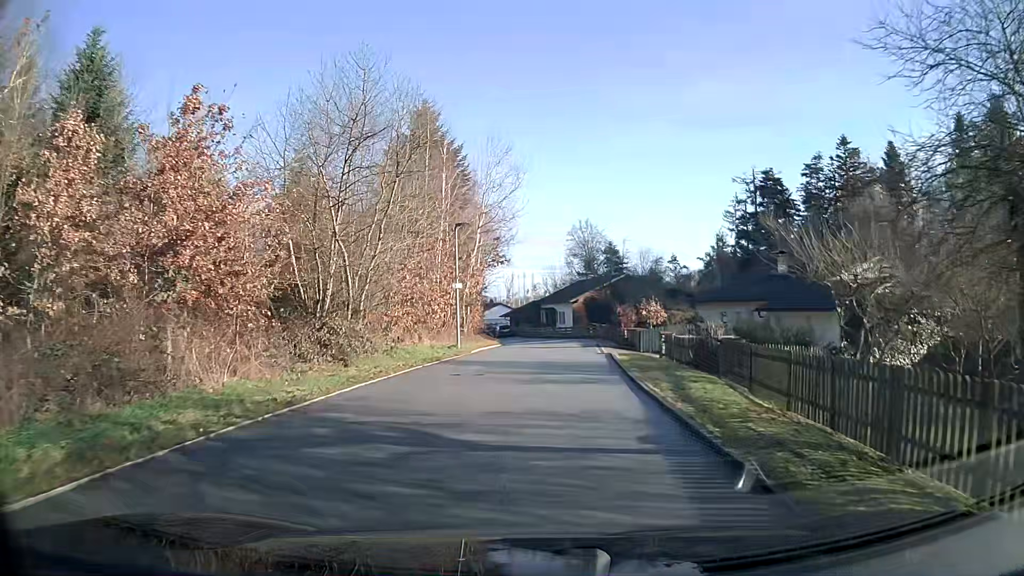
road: residential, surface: asphalt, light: Day
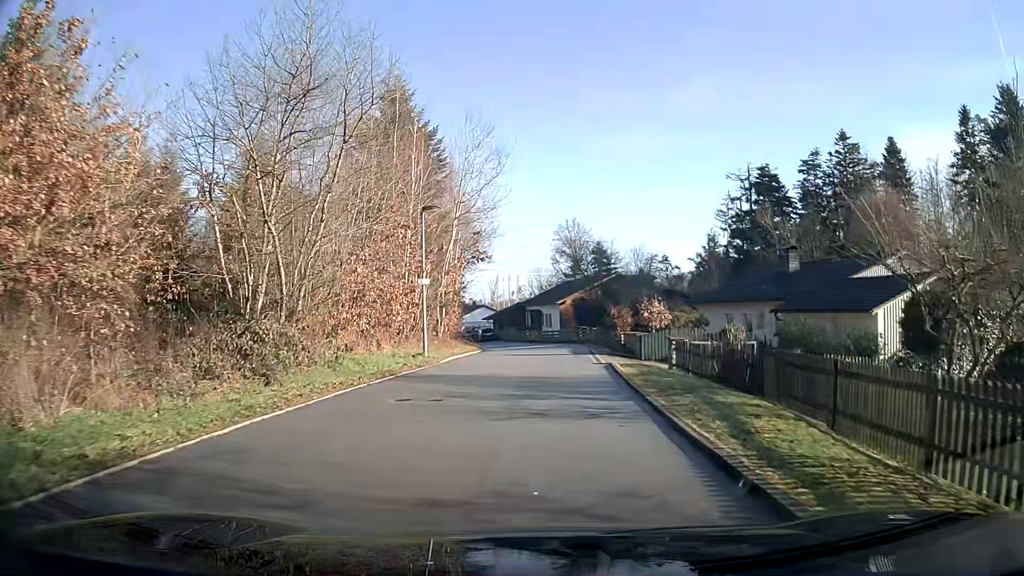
(+0.1, +4.7) m; +1°
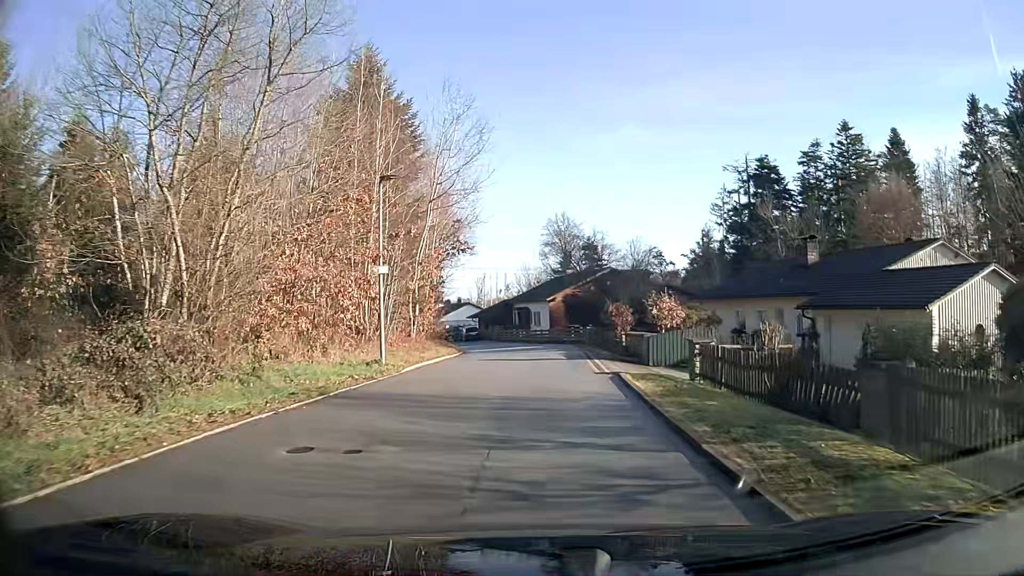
(0.0, +4.6) m; +1°
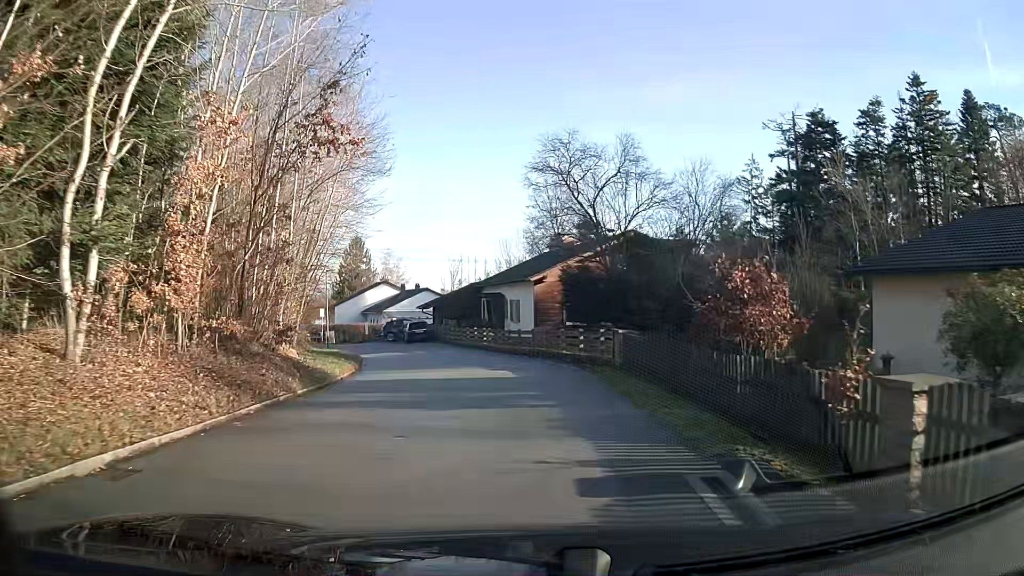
(+0.2, +23.1) m; 0°
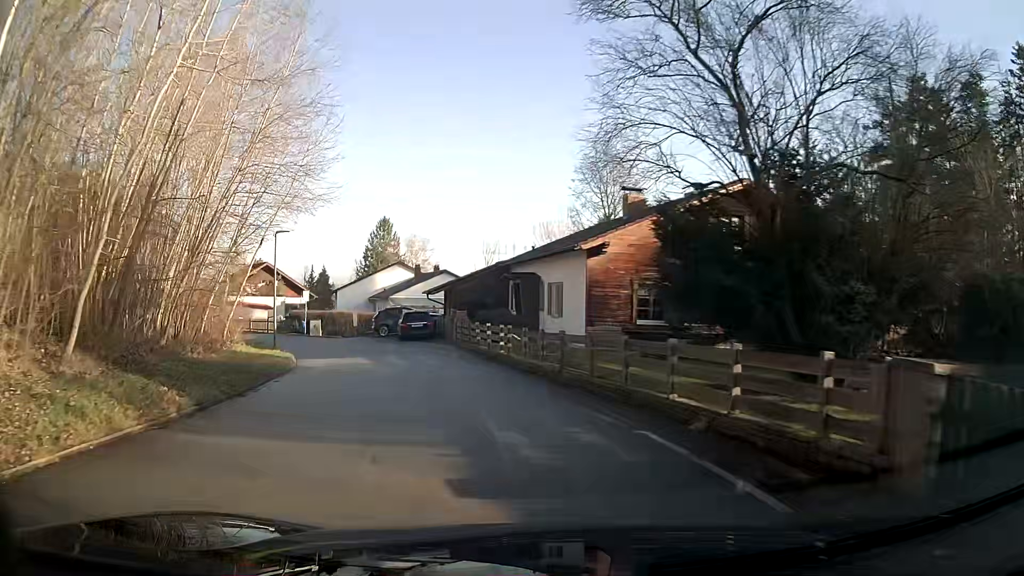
(-0.4, +14.0) m; -6°
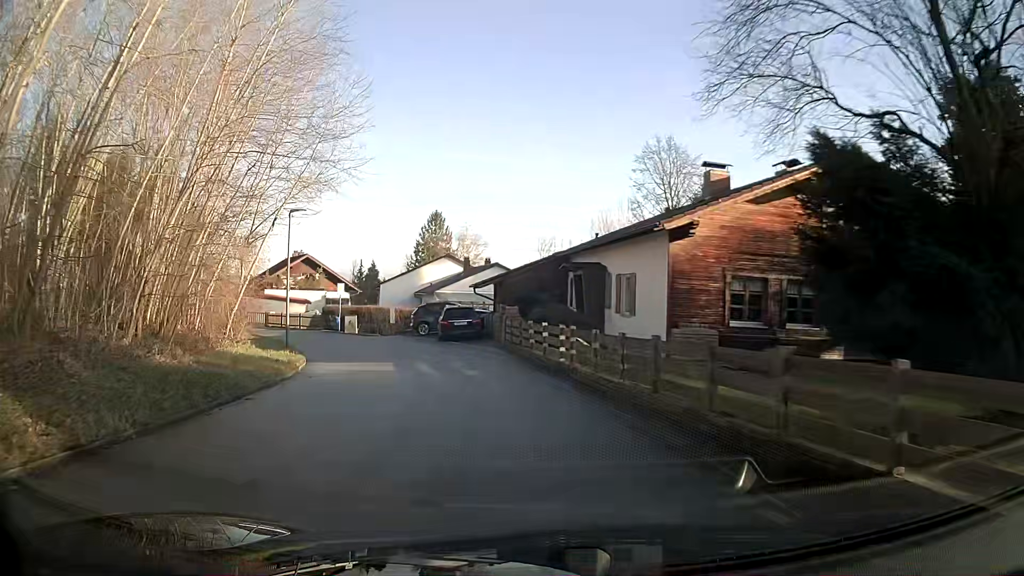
(-0.2, +4.7) m; -4°
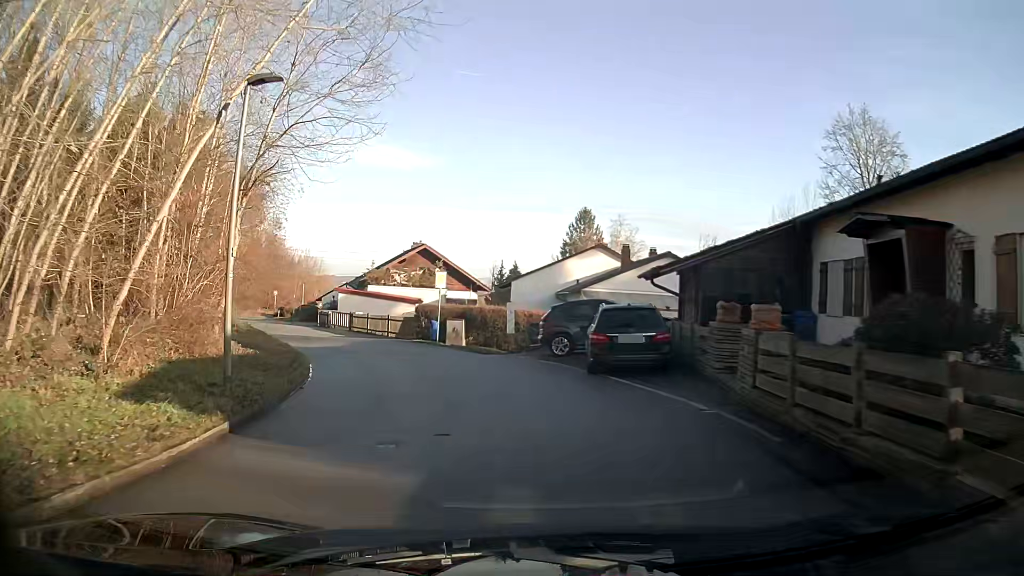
(-1.6, +14.1) m; -13°
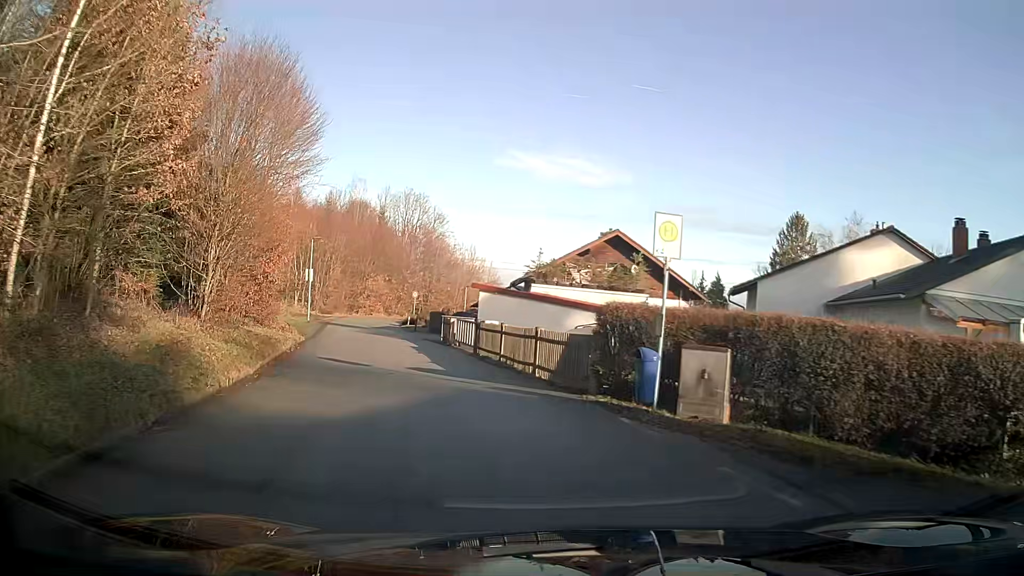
(-2.4, +18.5) m; -16°
(-1, +10) (-3, +20) (-5, +29) (-8, +39) (-9, +49) (-10, +59) (-9, +69) (-6, +79) (-2, +88) (+1, +97) m
